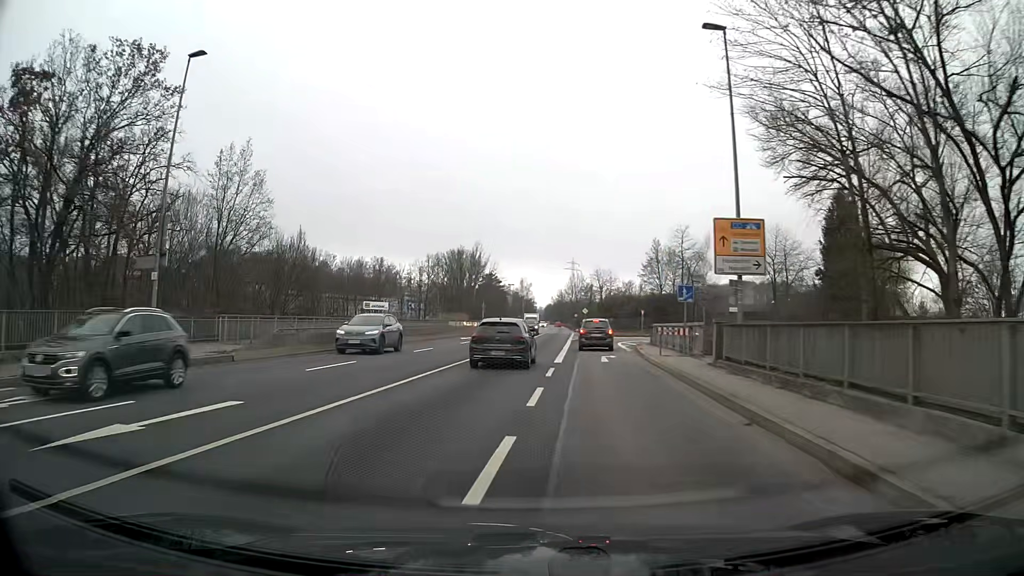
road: primary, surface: asphalt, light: Day
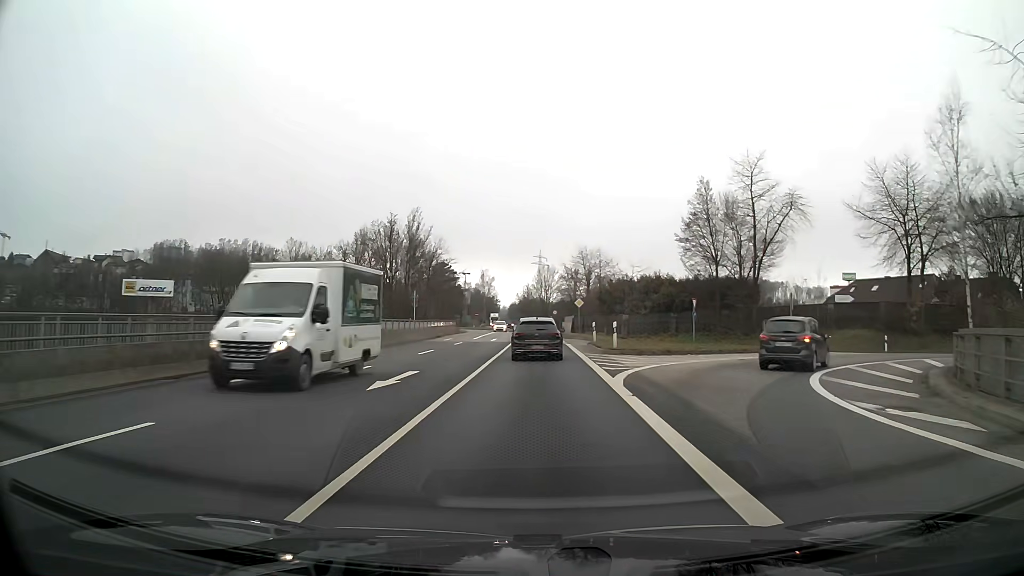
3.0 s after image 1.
(+0.9, +37.4) m; +4°
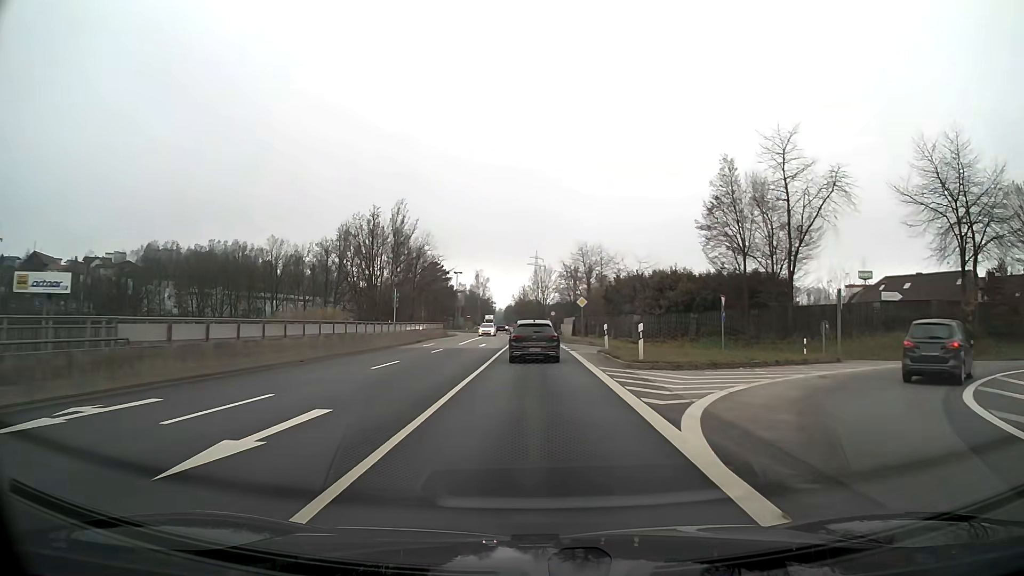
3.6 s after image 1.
(0.0, +7.6) m; 0°
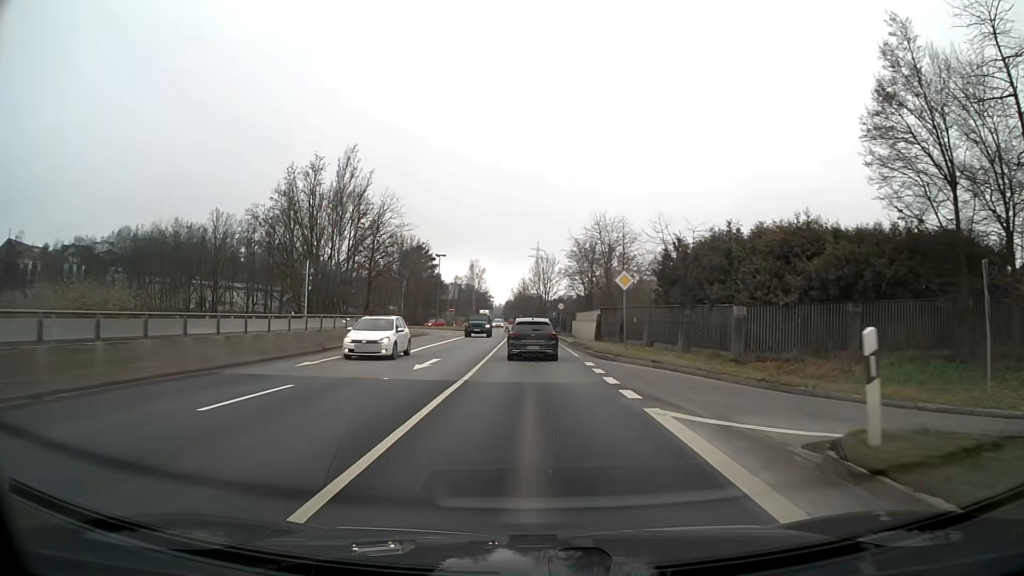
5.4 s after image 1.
(0.0, +22.9) m; 0°
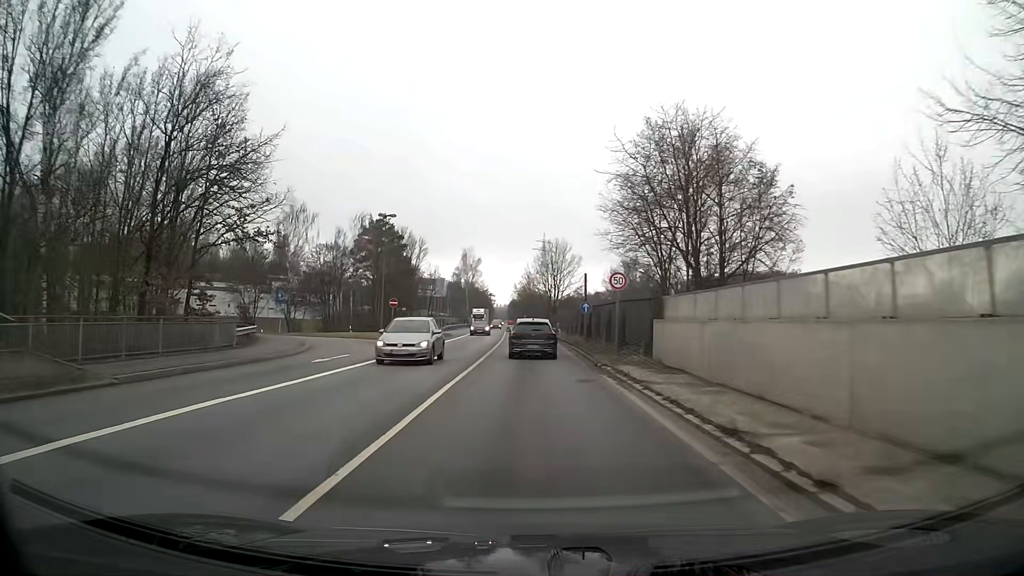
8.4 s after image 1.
(-0.2, +37.2) m; -1°
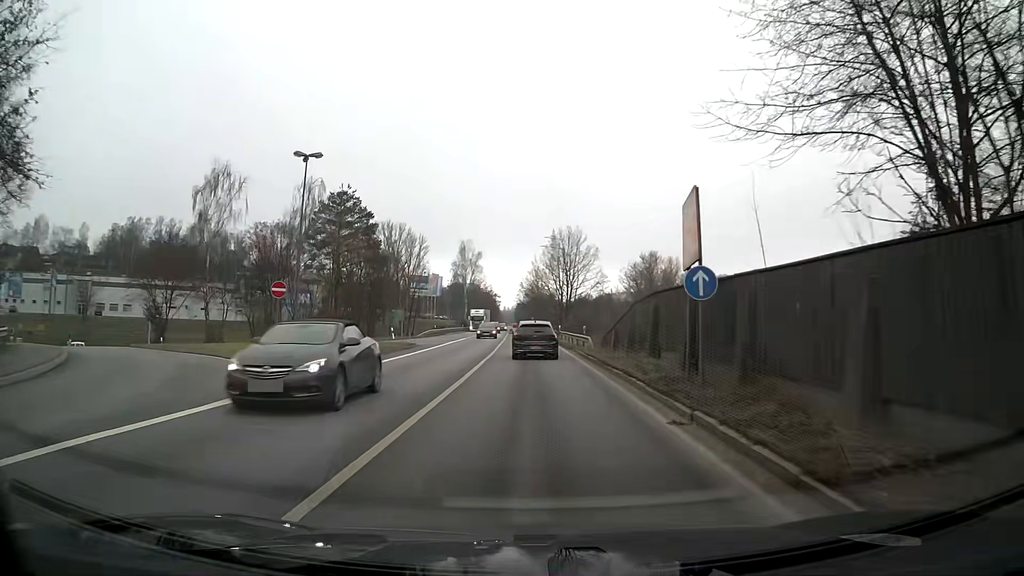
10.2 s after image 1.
(-0.2, +22.5) m; -1°
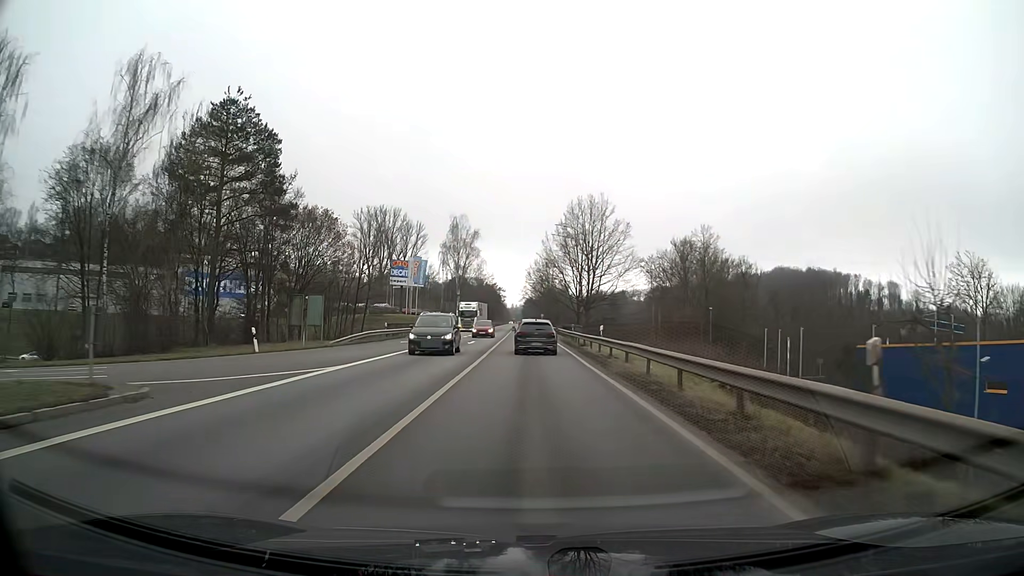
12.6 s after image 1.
(0.0, +30.9) m; -1°
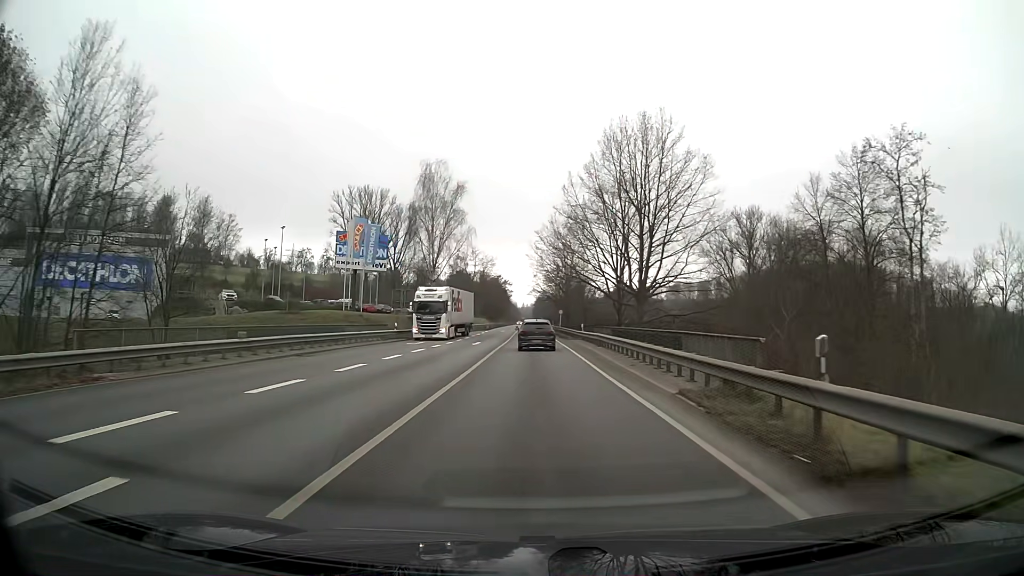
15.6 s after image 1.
(-0.3, +40.6) m; -1°
